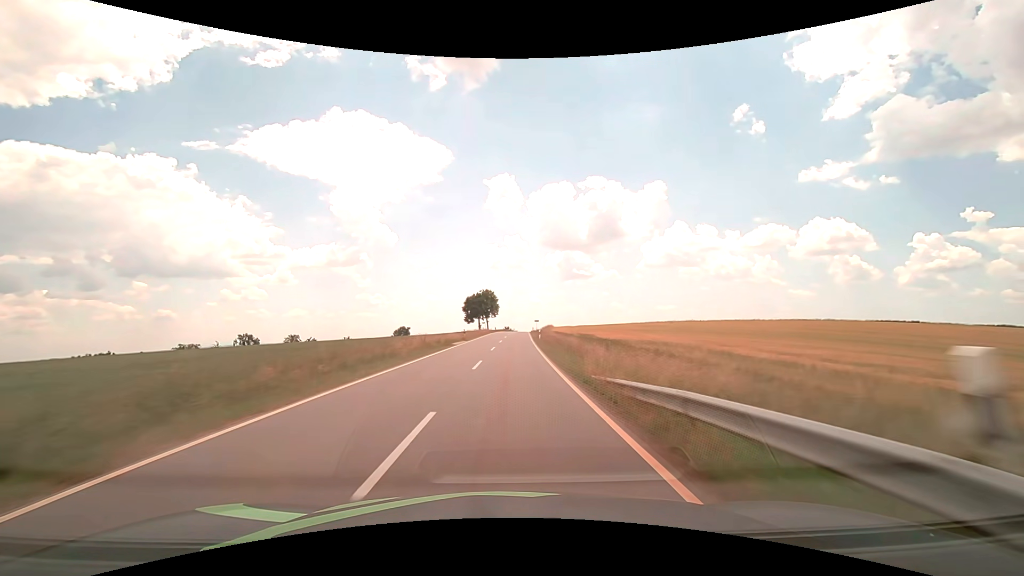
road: tertiary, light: Day
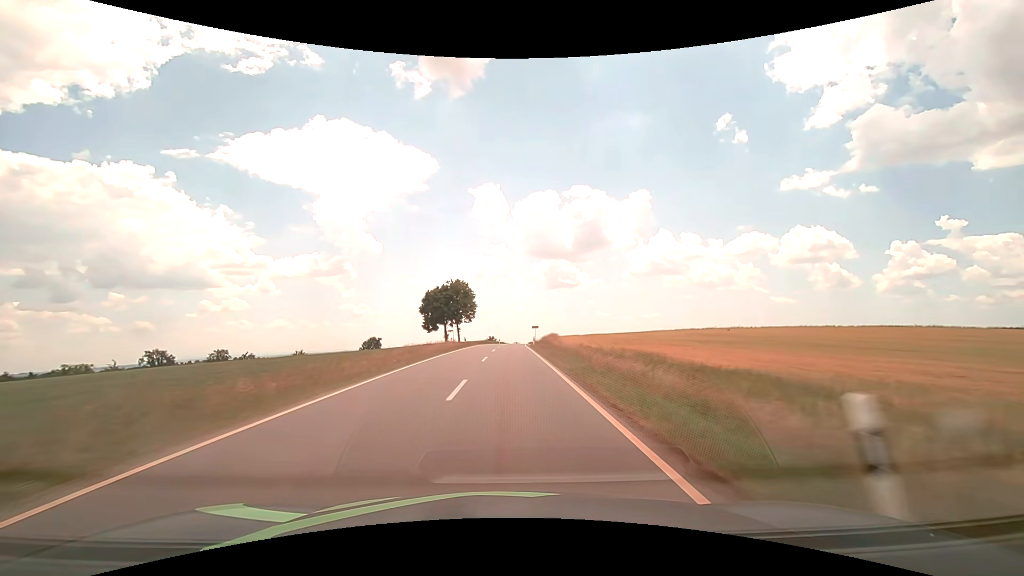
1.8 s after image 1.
(+0.5, +43.4) m; +2°
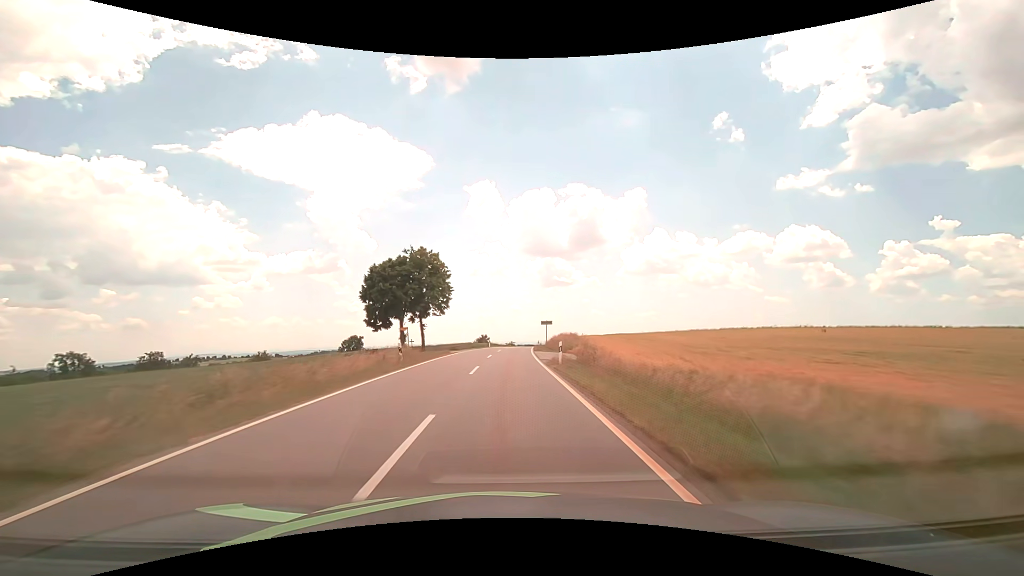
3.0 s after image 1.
(+0.2, +29.8) m; +1°
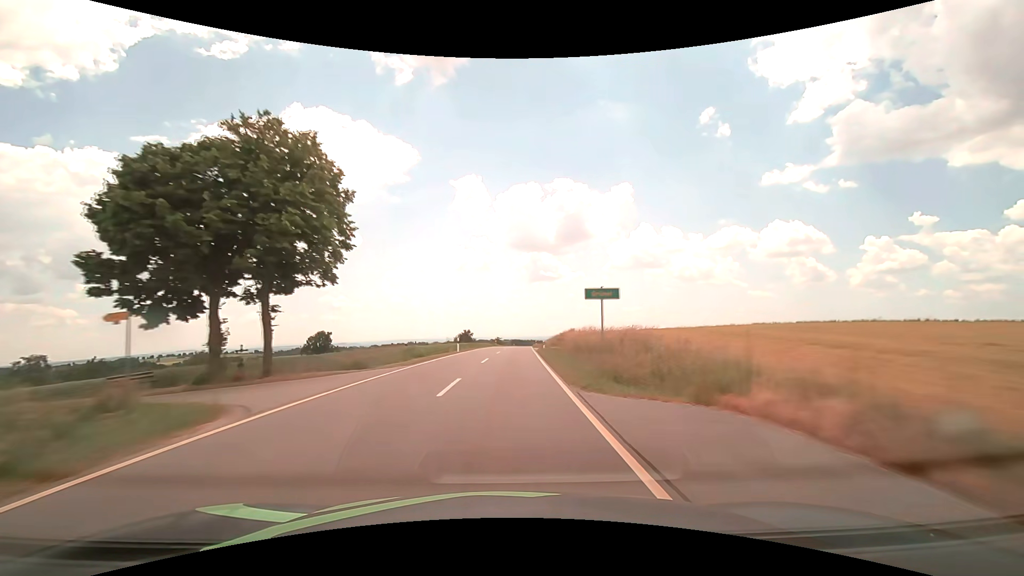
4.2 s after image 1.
(+0.3, +30.4) m; +1°
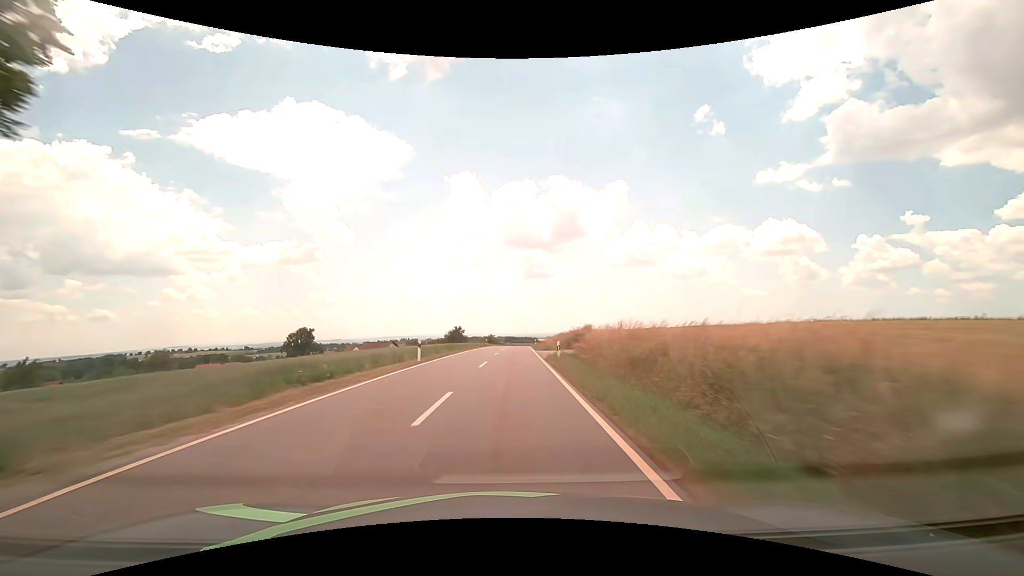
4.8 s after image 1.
(+0.1, +15.3) m; +1°
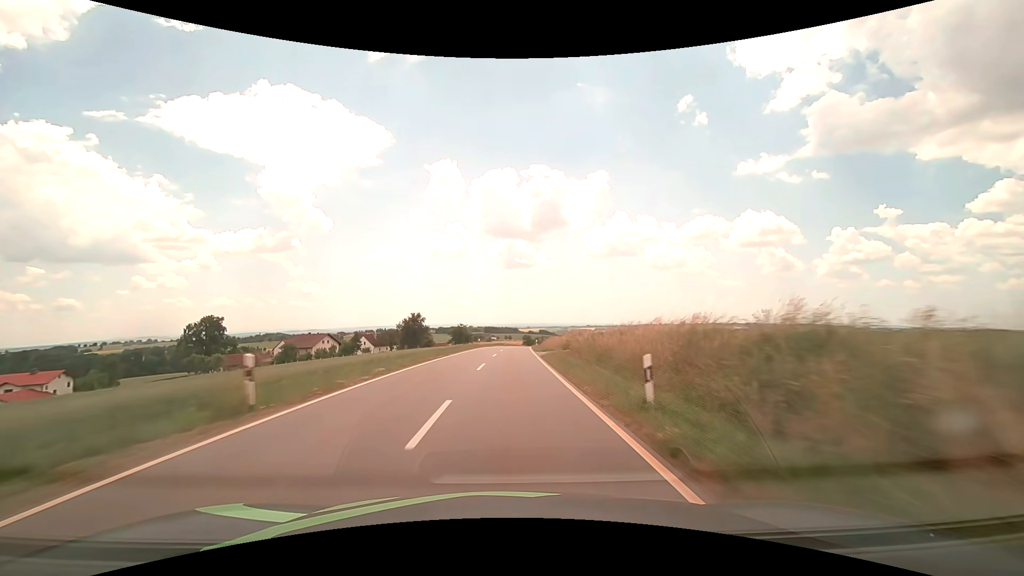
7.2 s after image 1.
(+1.1, +62.3) m; +2°
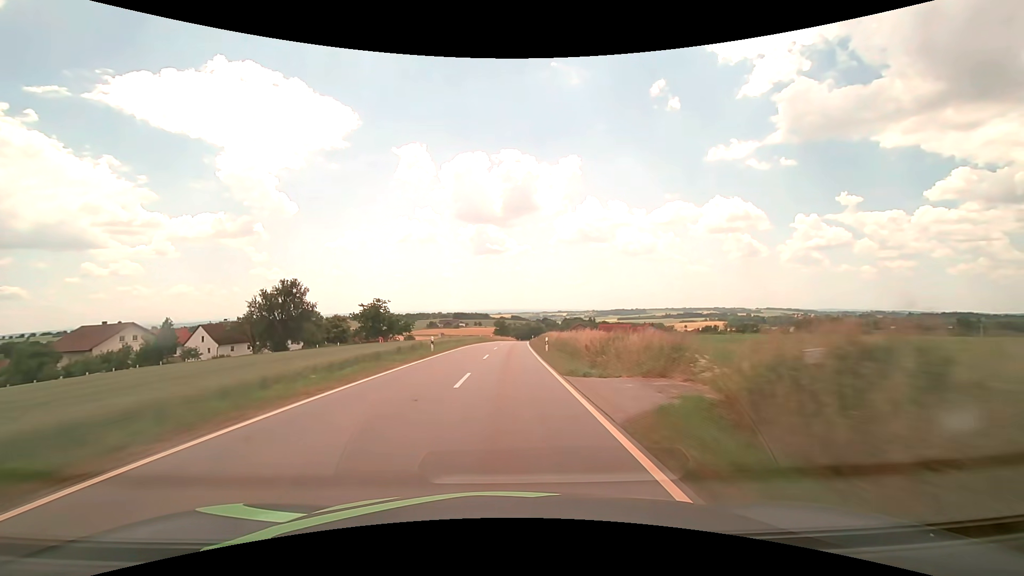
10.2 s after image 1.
(+2.3, +79.1) m; +3°
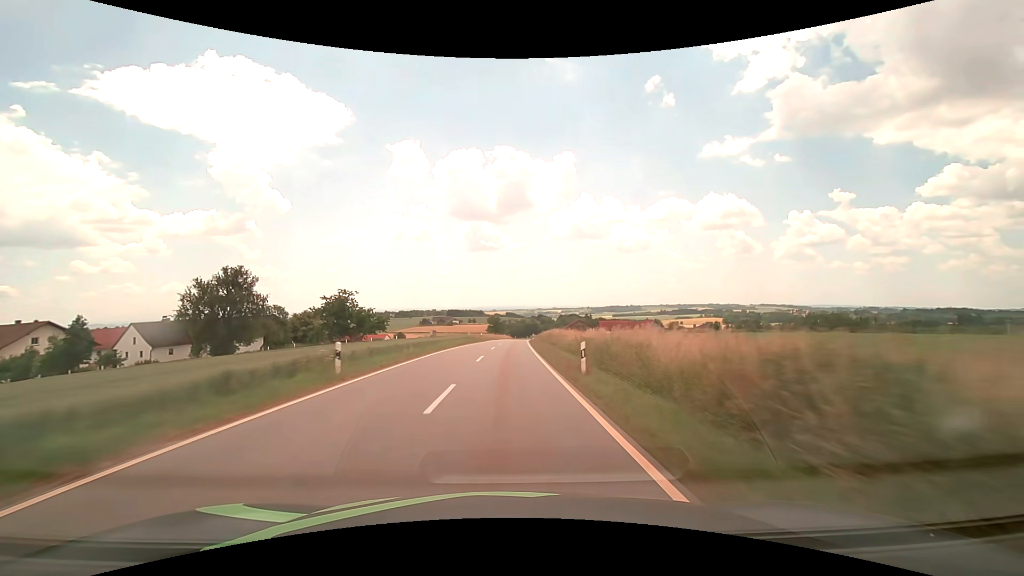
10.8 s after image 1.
(+0.1, +15.9) m; +1°
(0, +10) (0, +20) (0, +30) (0, +40) (+1, +50) (+1, +60) (+2, +70) (+2, +80) (+3, +90) (+3, +100) m
